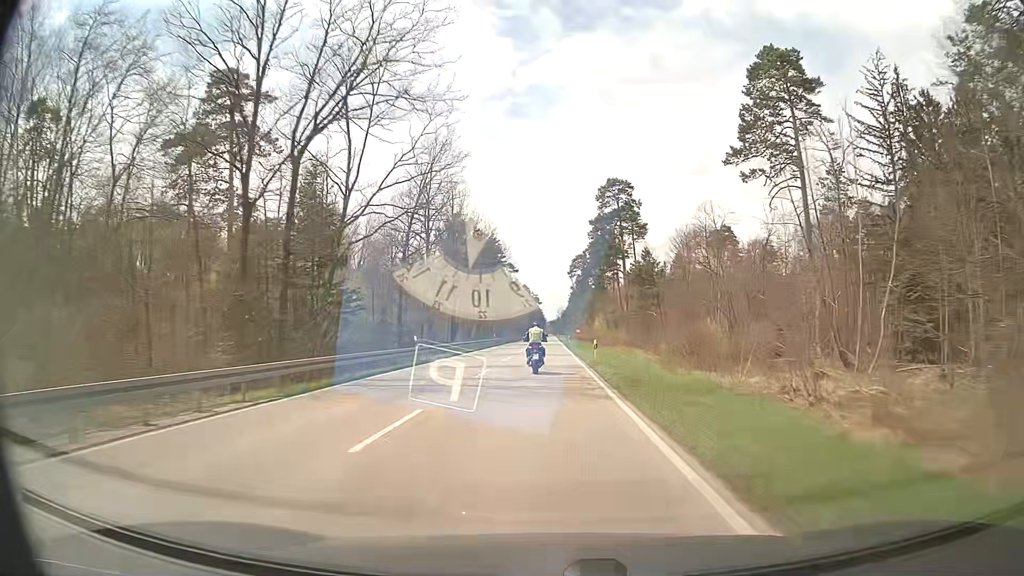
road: primary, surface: asphalt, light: Day
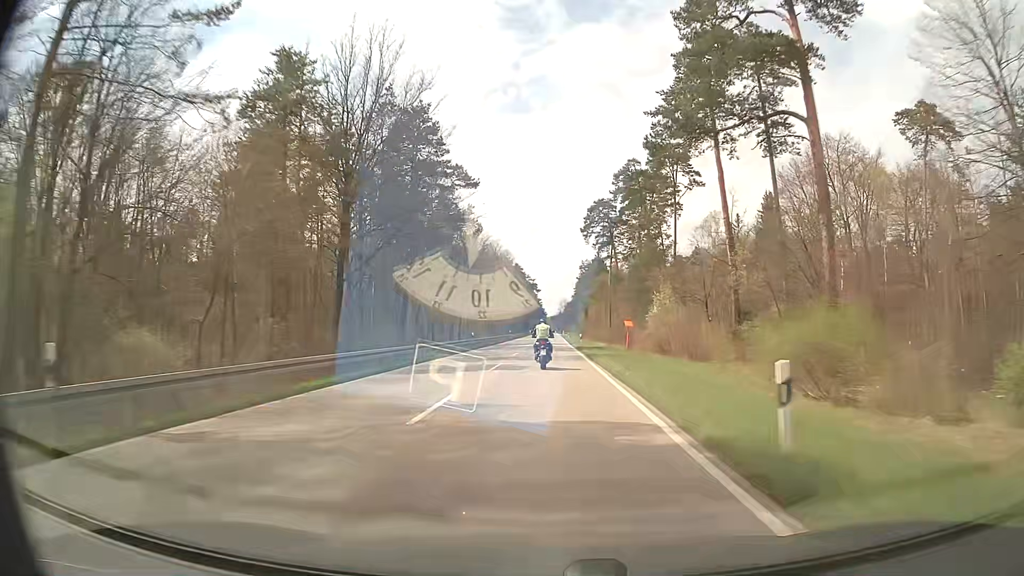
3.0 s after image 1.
(+0.3, +73.0) m; 0°
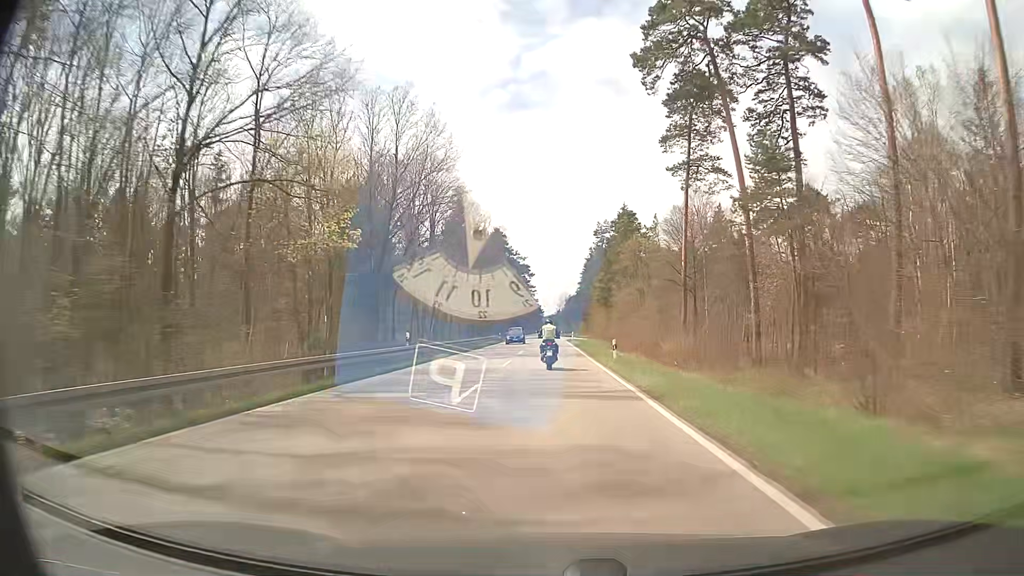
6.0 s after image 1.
(+0.1, +72.7) m; 0°
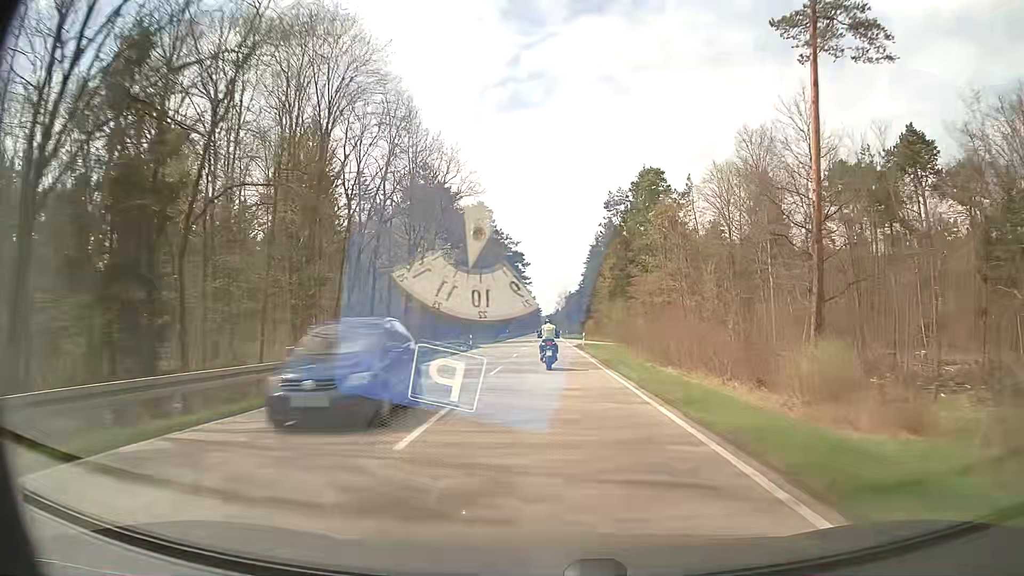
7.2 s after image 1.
(+0.1, +29.3) m; 0°
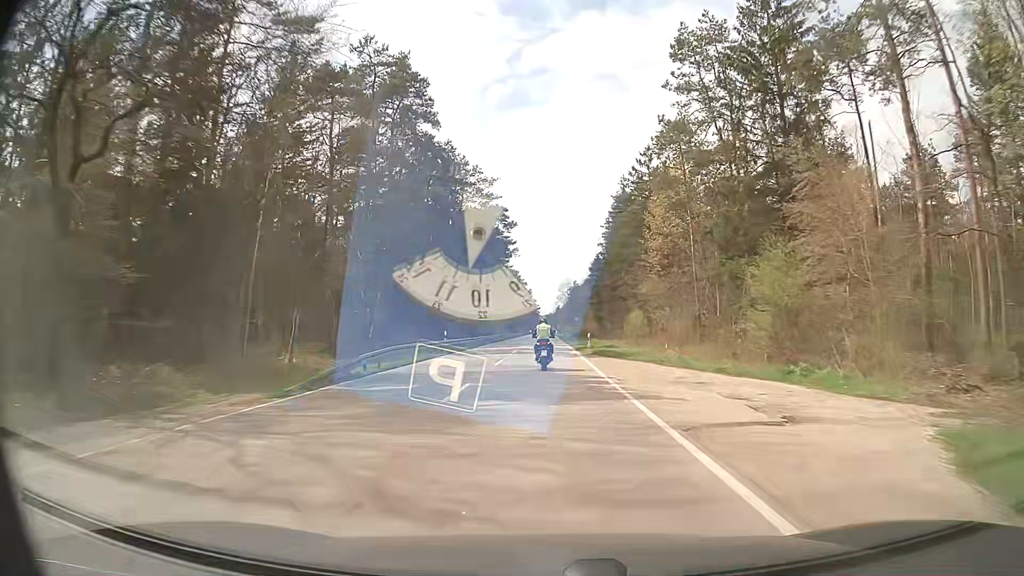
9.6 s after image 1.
(+0.1, +58.0) m; 0°
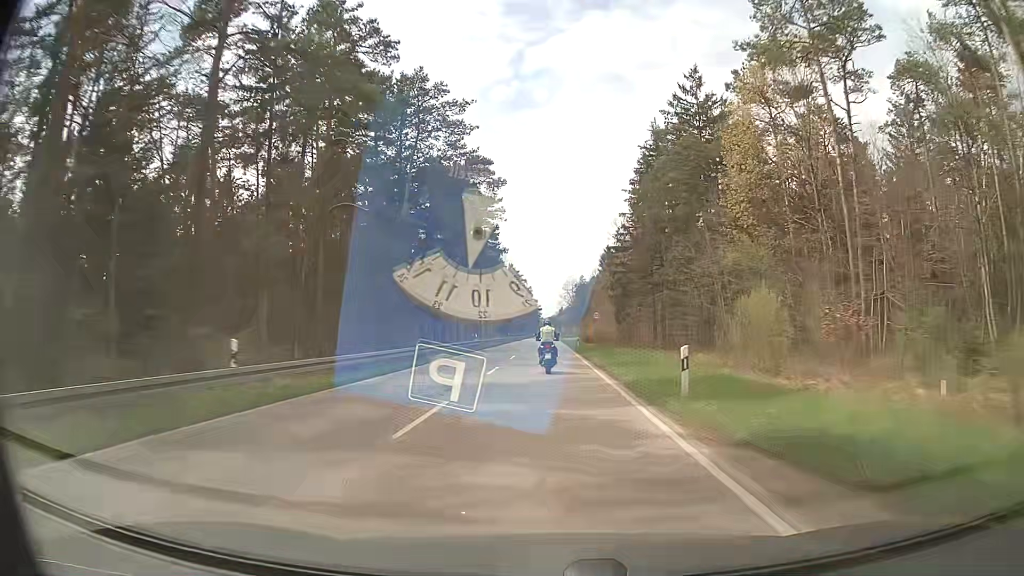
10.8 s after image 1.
(0.0, +28.7) m; 0°
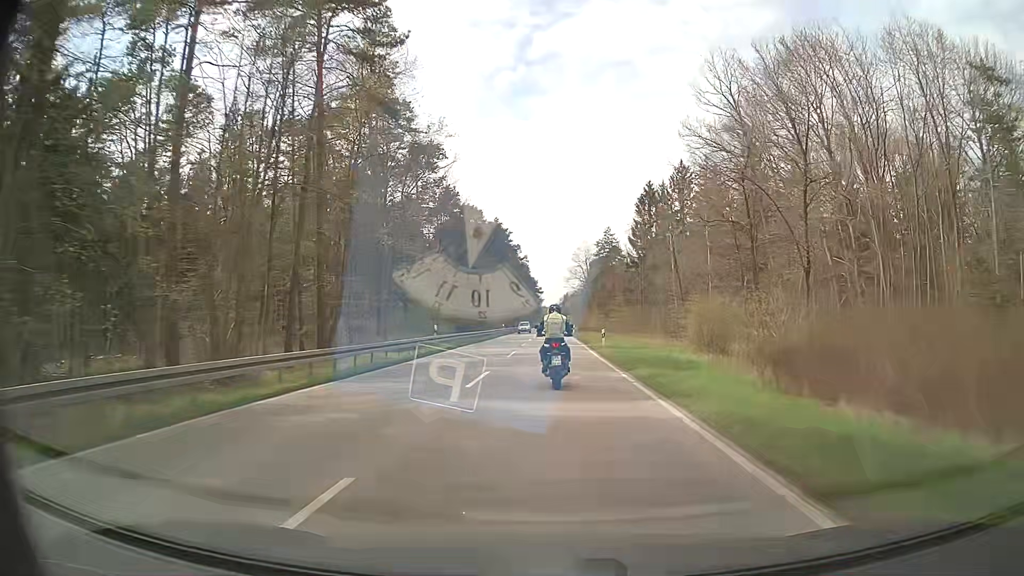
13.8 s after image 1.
(-0.2, +69.5) m; 0°
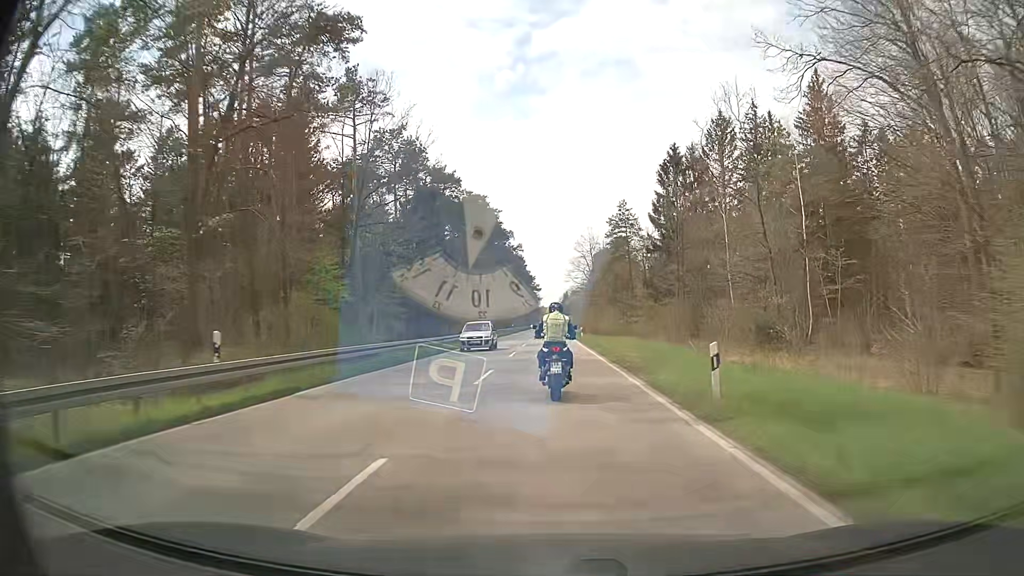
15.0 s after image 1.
(+0.1, +23.6) m; 0°
(0, +10) (0, +20) (0, +30) (0, +40) (0, +50) (0, +60) (0, +70) (0, +80) (0, +90) (+1, +100) m
